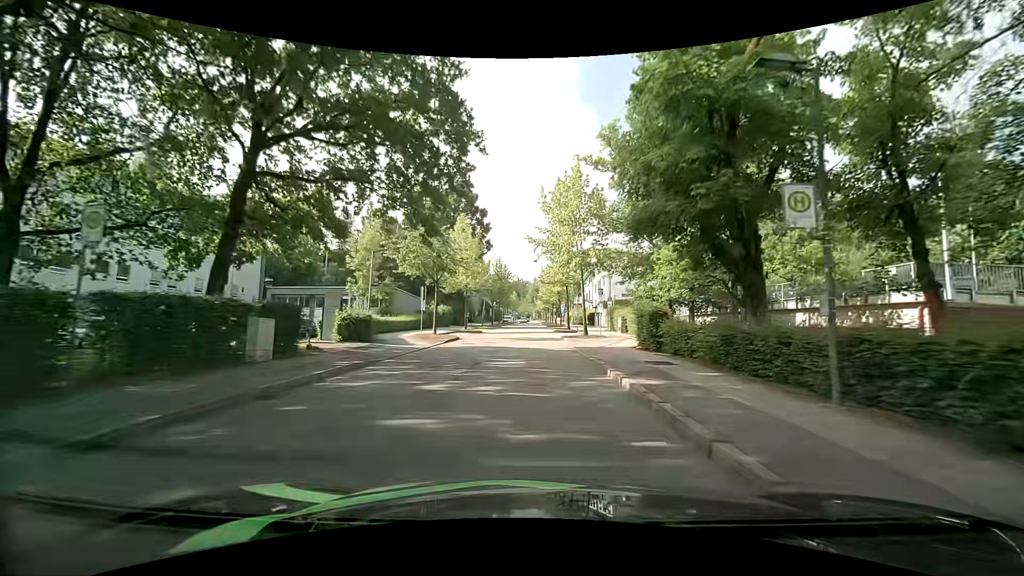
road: residential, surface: asphalt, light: Day
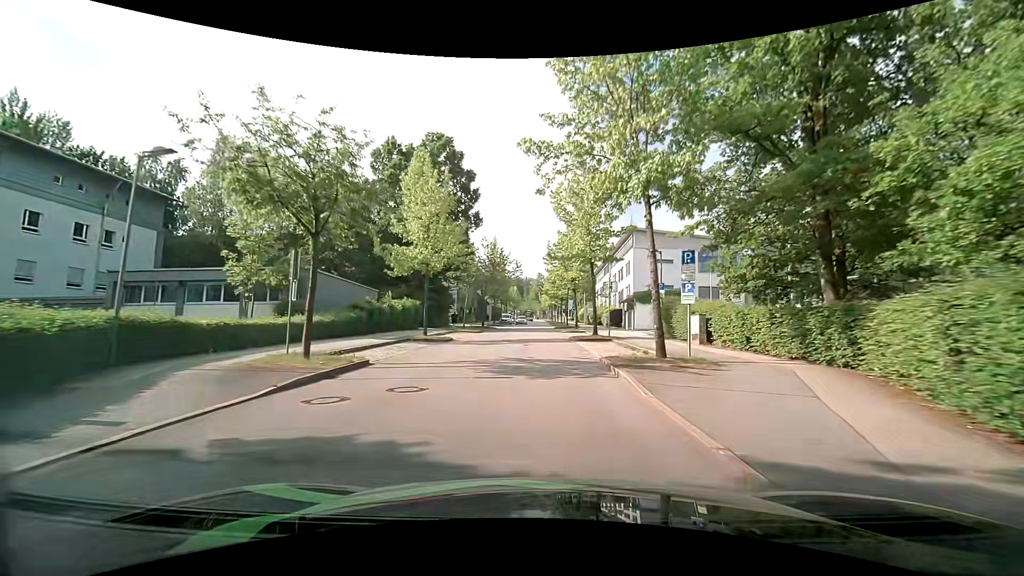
(-0.2, +18.0) m; 0°
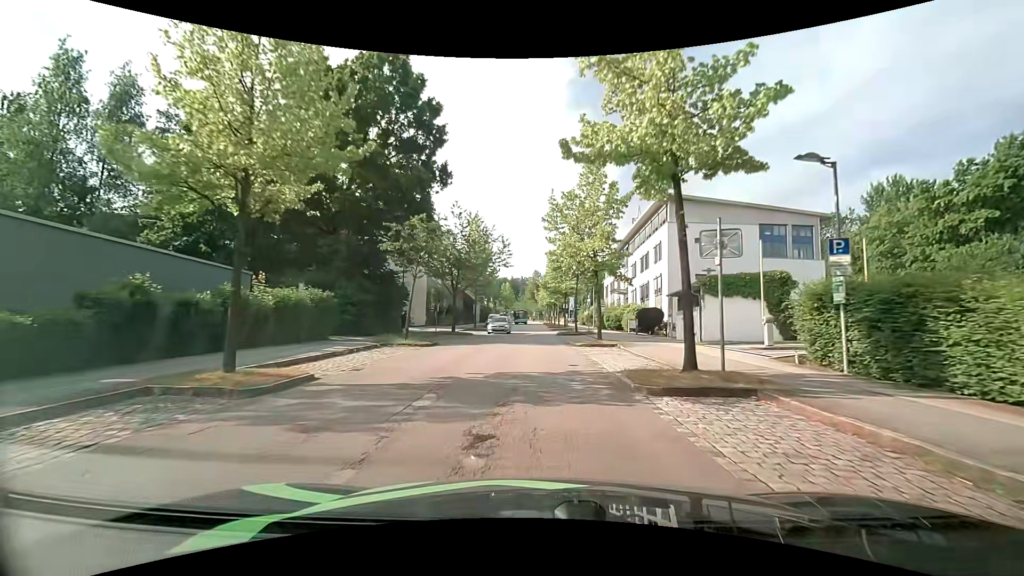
(-0.1, +17.3) m; +1°
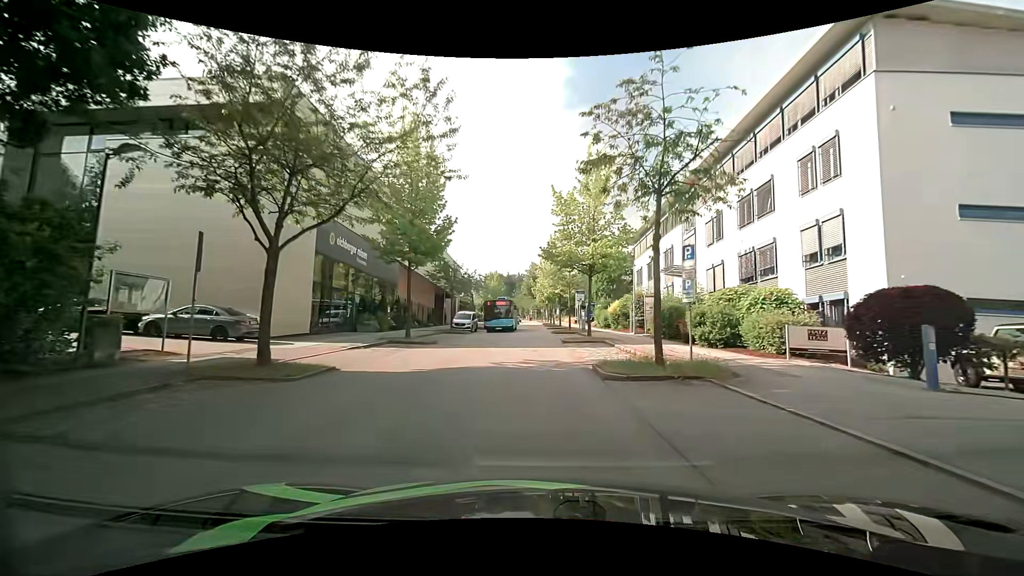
(-0.2, +26.4) m; 0°
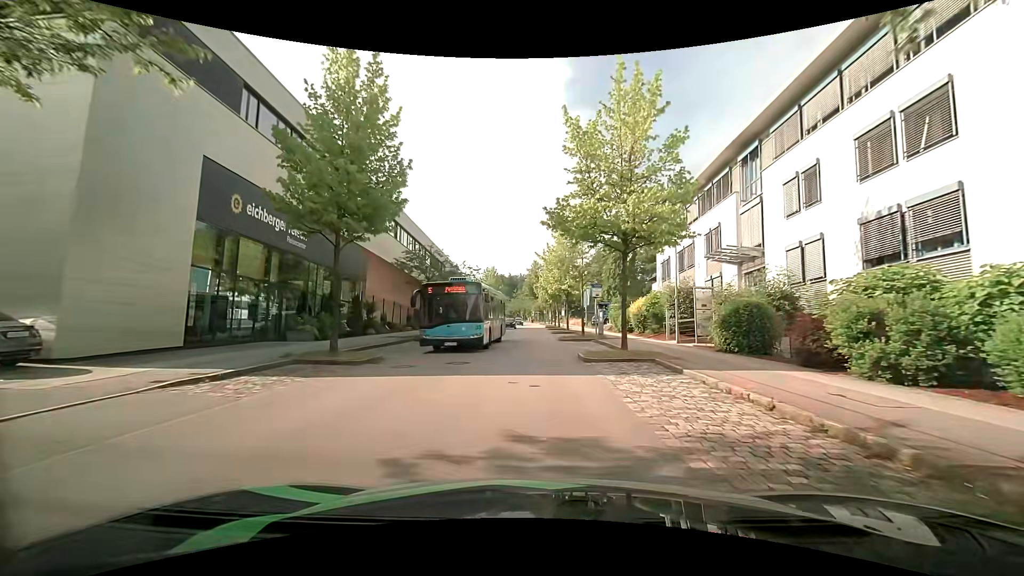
(-0.1, +9.8) m; -1°
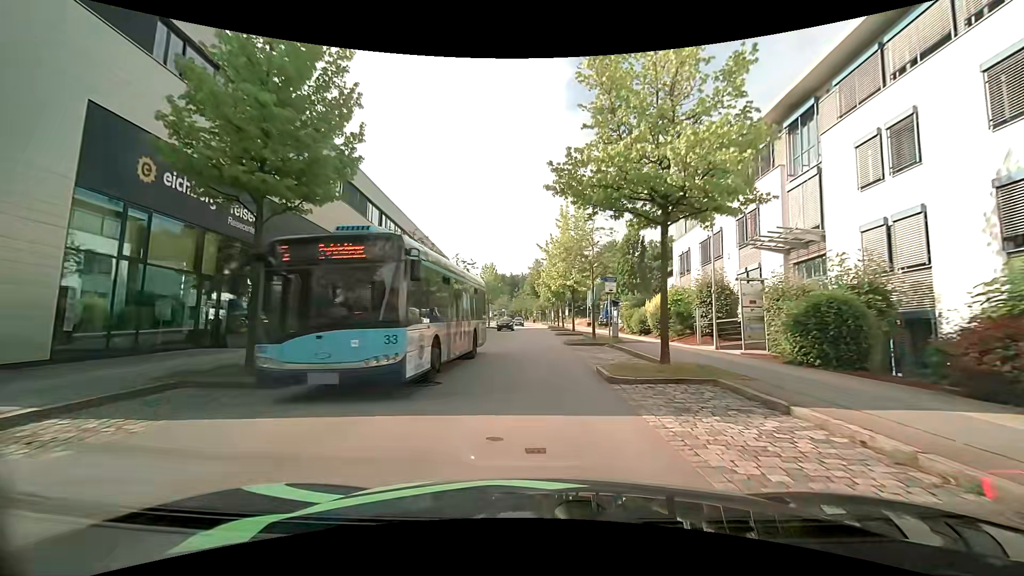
(0.0, +4.8) m; 0°
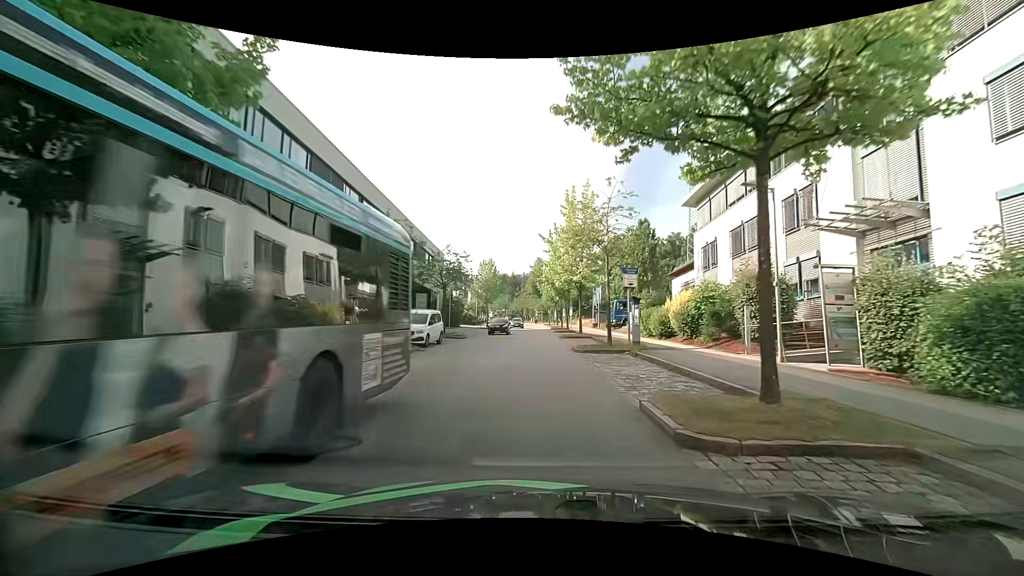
(0.0, +4.9) m; 0°
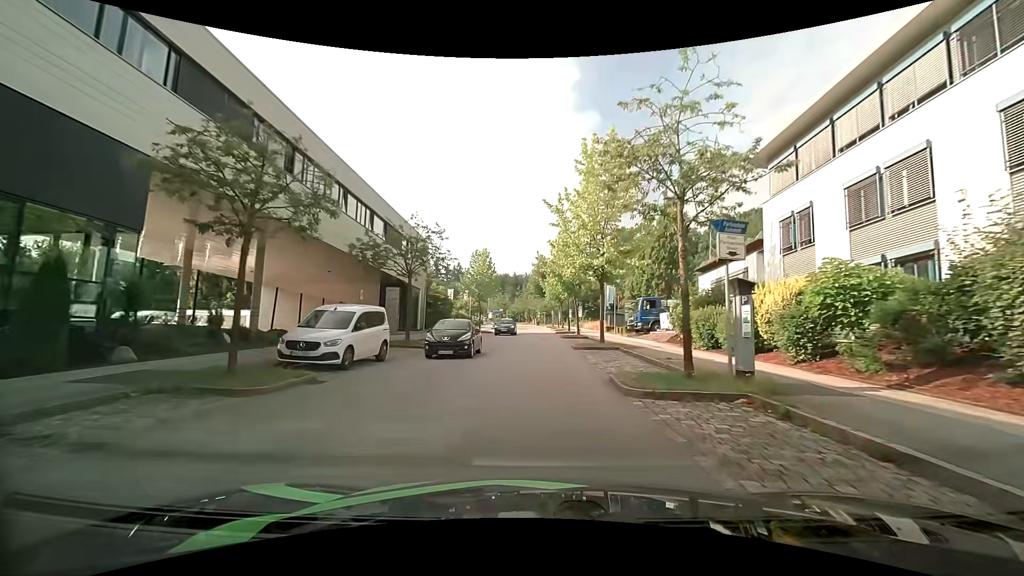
(0.0, +10.5) m; 0°
(0, +10) (0, +20) (0, +30) (0, +40) (0, +50) (0, +60) (0, +70) (0, +80) (-1, +90) (-1, +100) m
